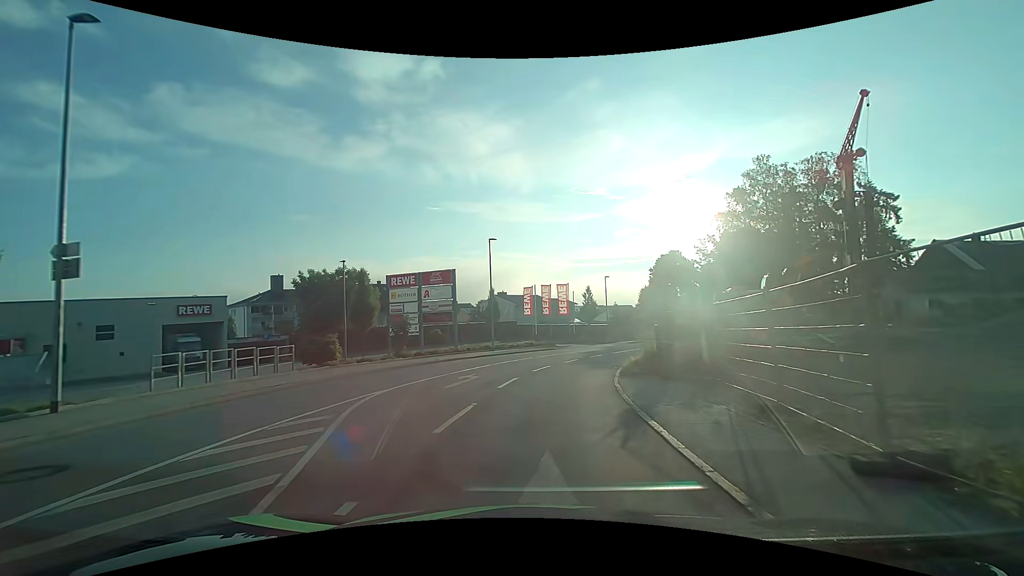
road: tertiary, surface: asphalt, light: Day
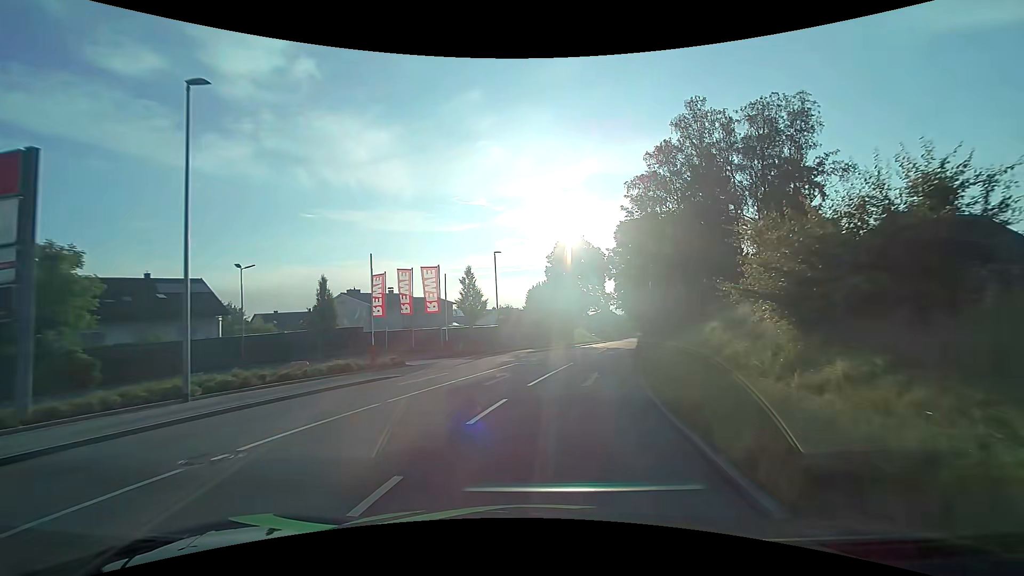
(+2.2, +22.7) m; +14°
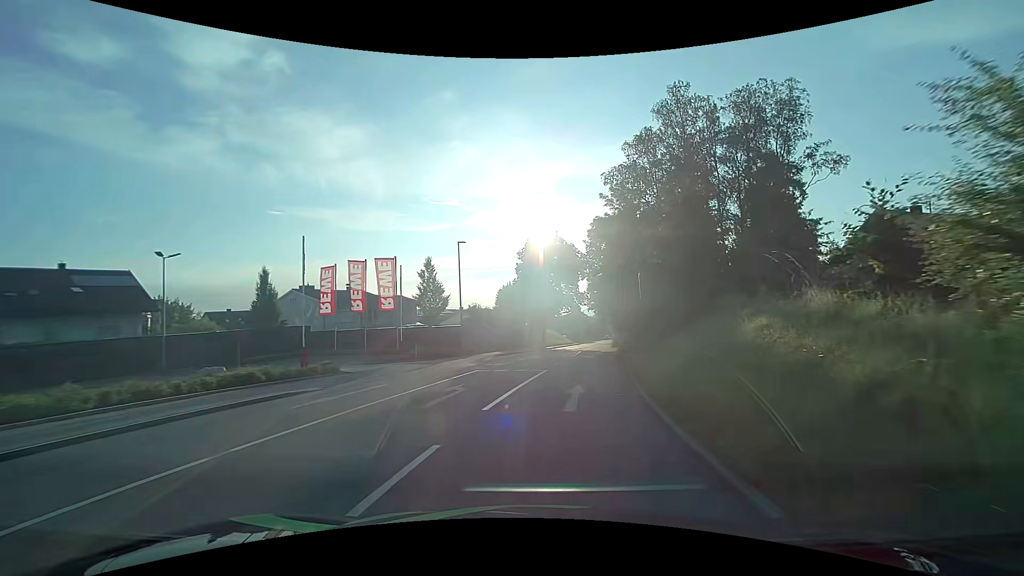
(+0.1, +4.5) m; +3°
(+1, +10) (+2, +20) (+3, +30) (+5, +40) (+6, +50) (+8, +59) (+9, +69) (+11, +79) (+13, +89) (+14, +99) m
